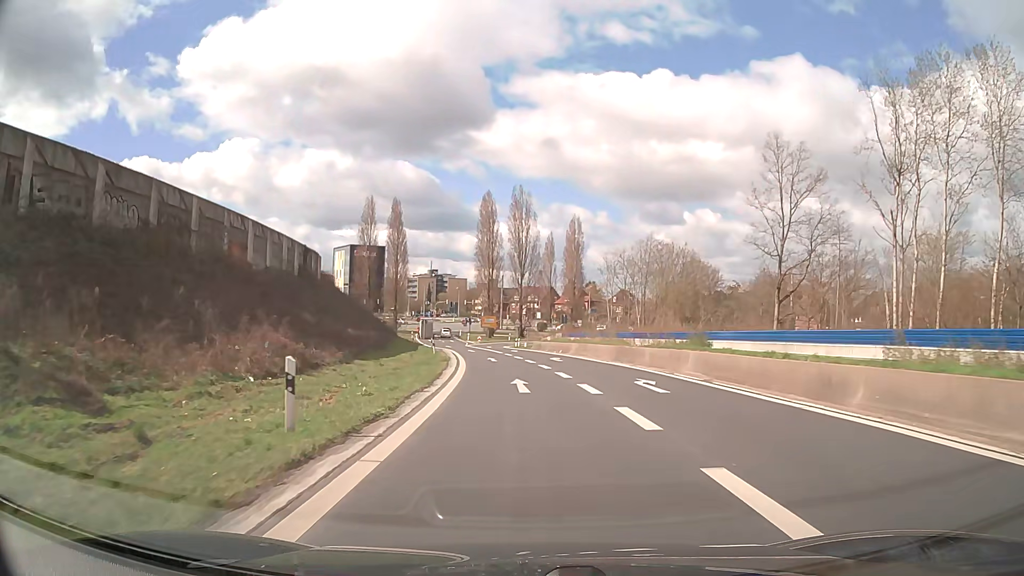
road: trunk_link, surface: asphalt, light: Day
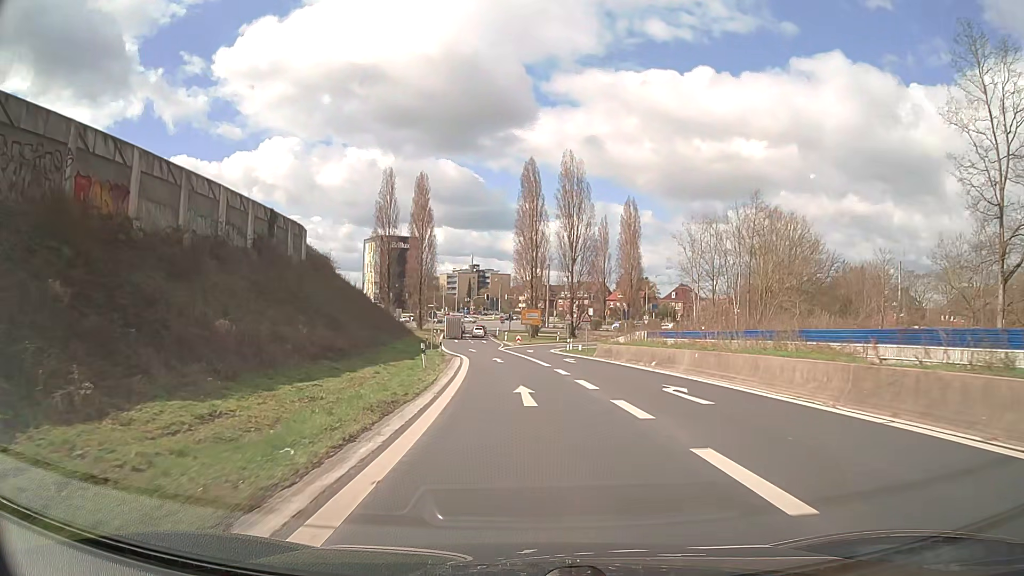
(-0.8, +22.8) m; -4°
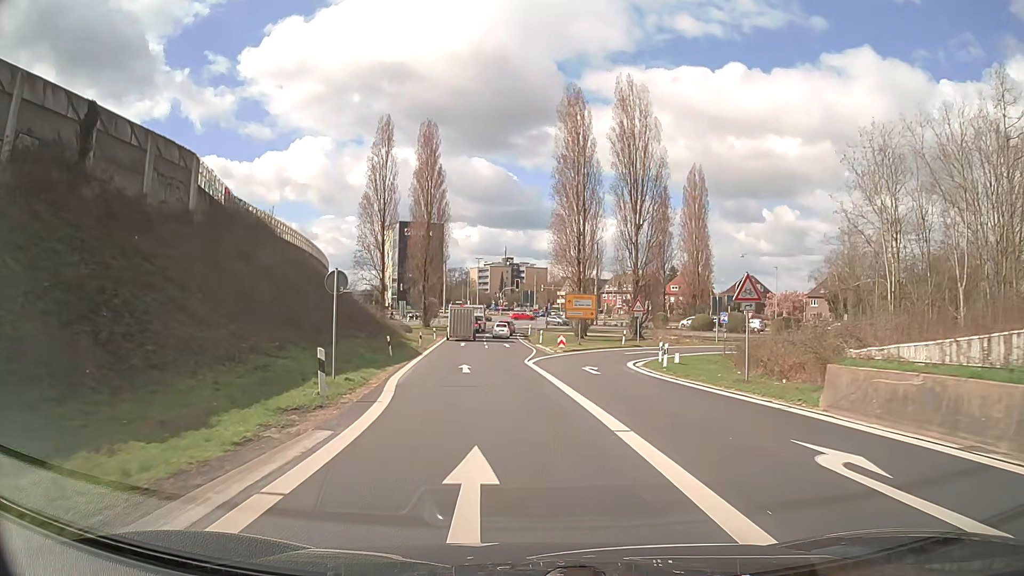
(-0.7, +29.7) m; -3°
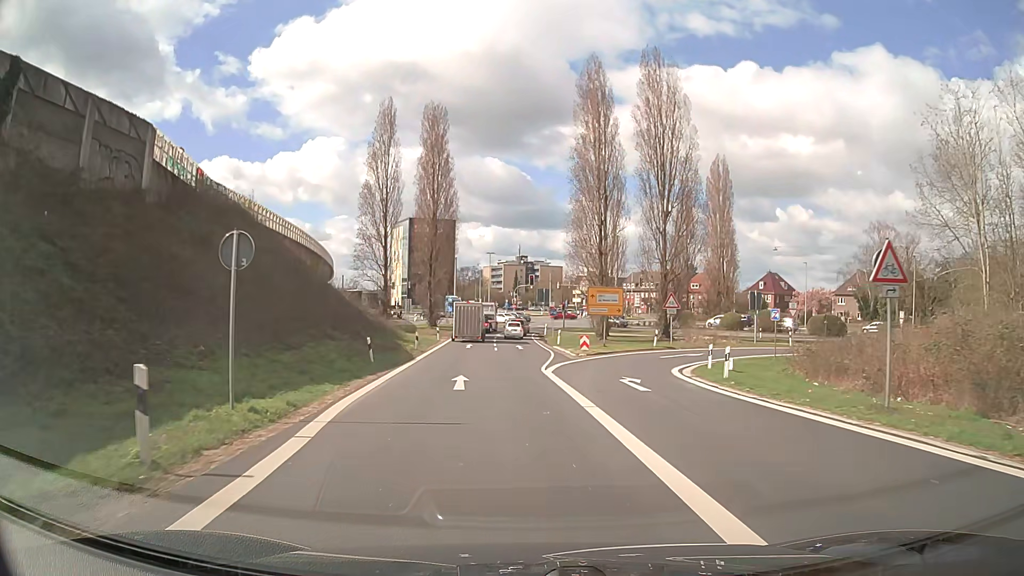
(0.0, +6.9) m; -1°
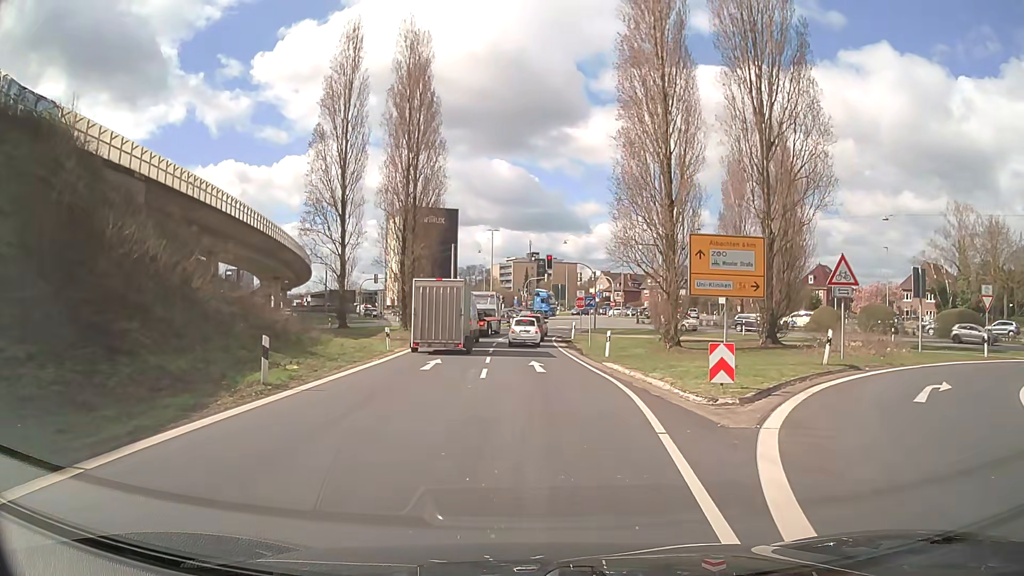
(-0.5, +23.2) m; -1°
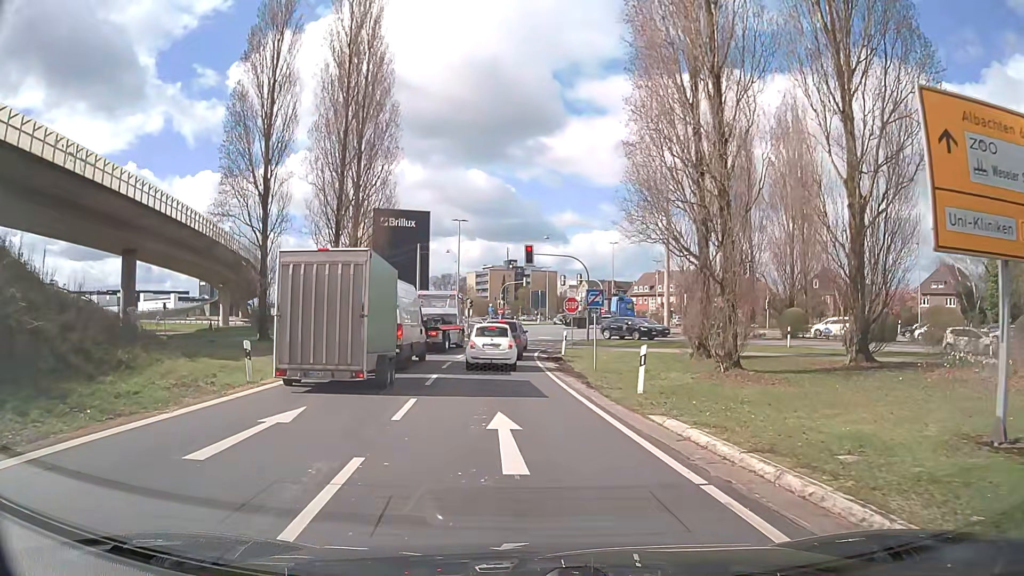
(+0.2, +12.8) m; +2°
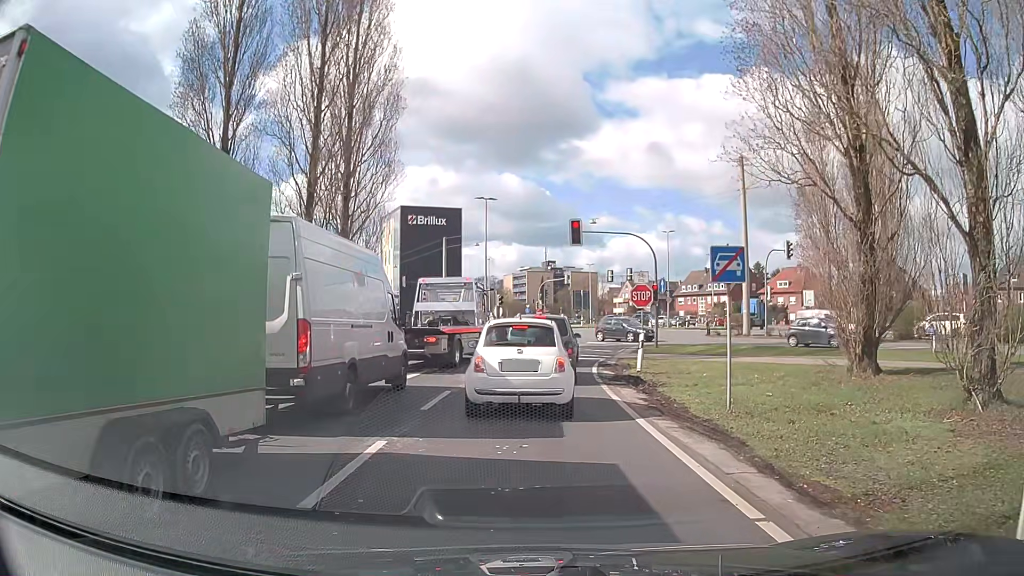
(-0.3, +11.2) m; -3°
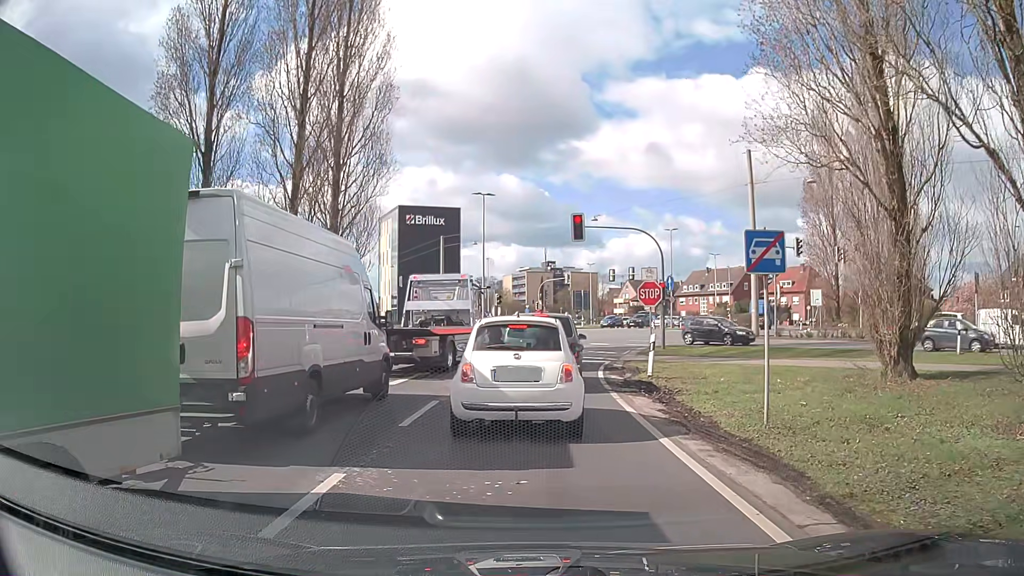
(0.0, +1.8) m; 0°
(0, +10) (0, +20) (+2, +30) (+5, +39) (+9, +48) (+15, +56) (+22, +64) (+27, +72) (+31, +82) (+33, +91) m
